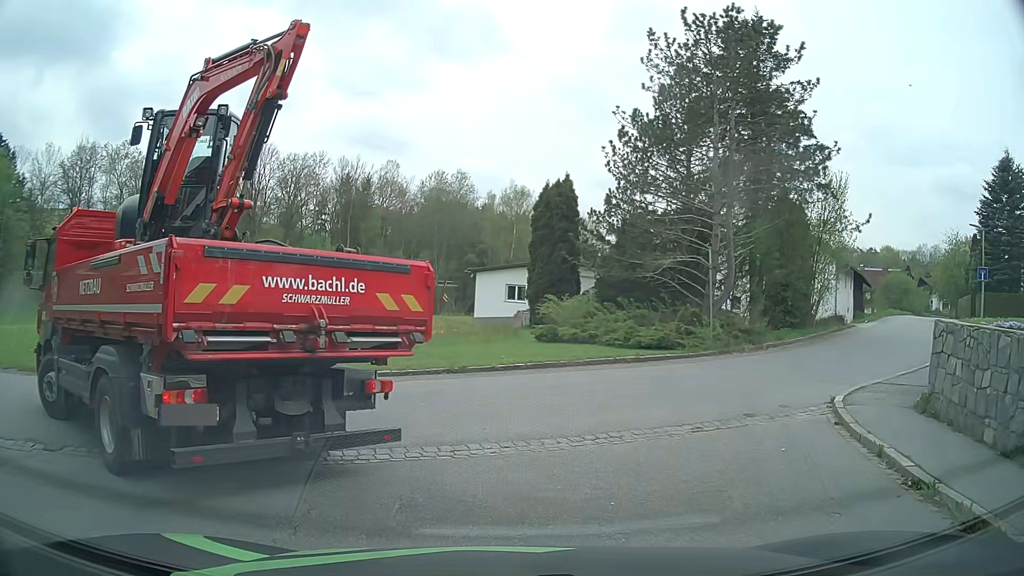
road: residential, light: Day
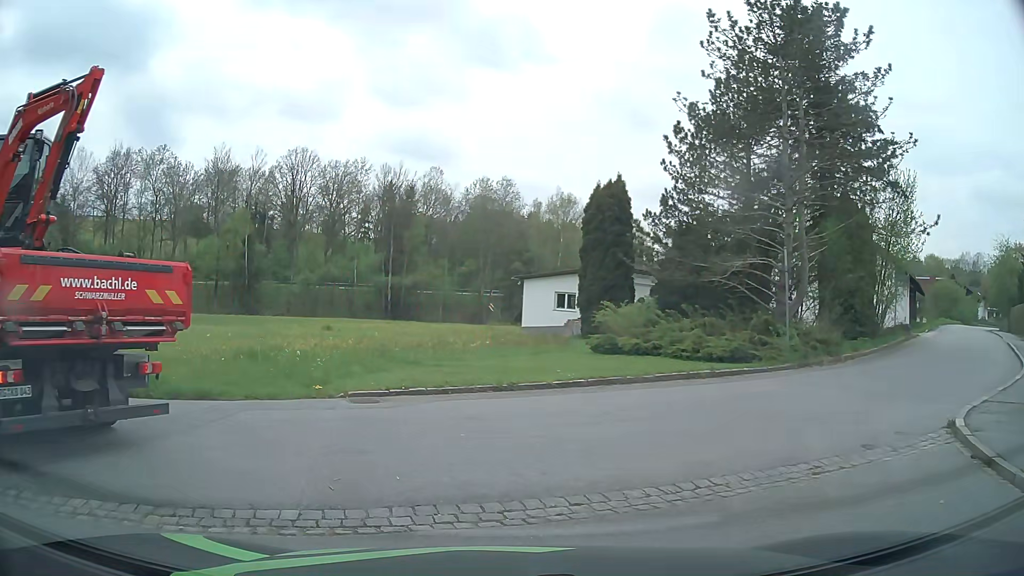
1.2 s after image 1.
(-0.1, +2.3) m; -3°
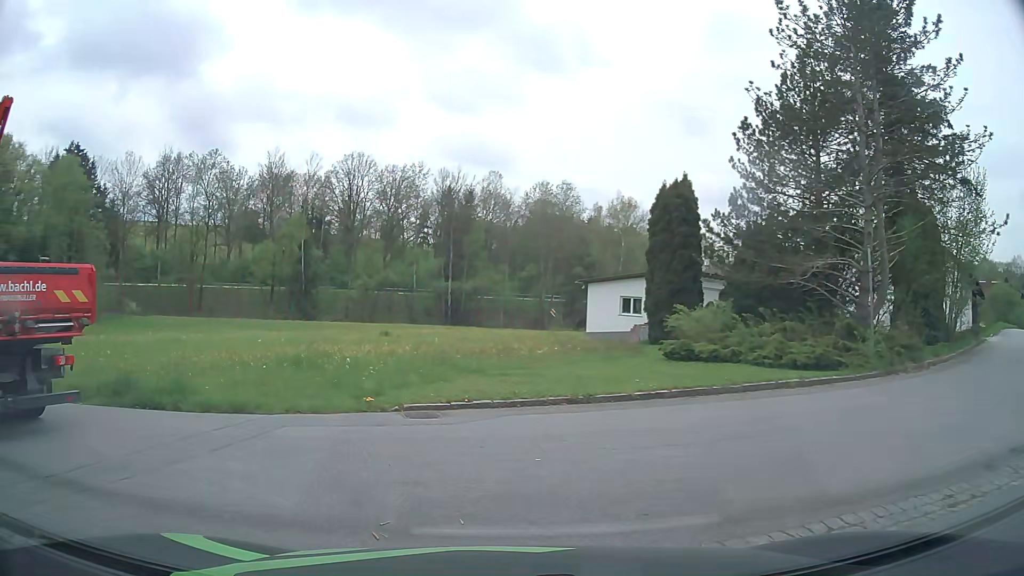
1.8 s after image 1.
(0.0, +1.3) m; -7°
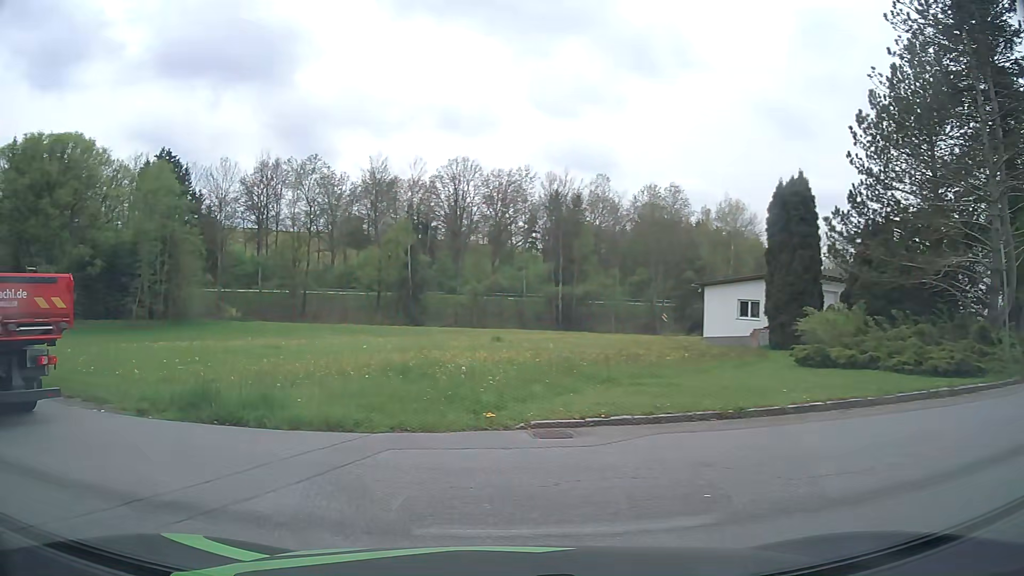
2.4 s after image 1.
(-0.1, +1.4) m; -10°
